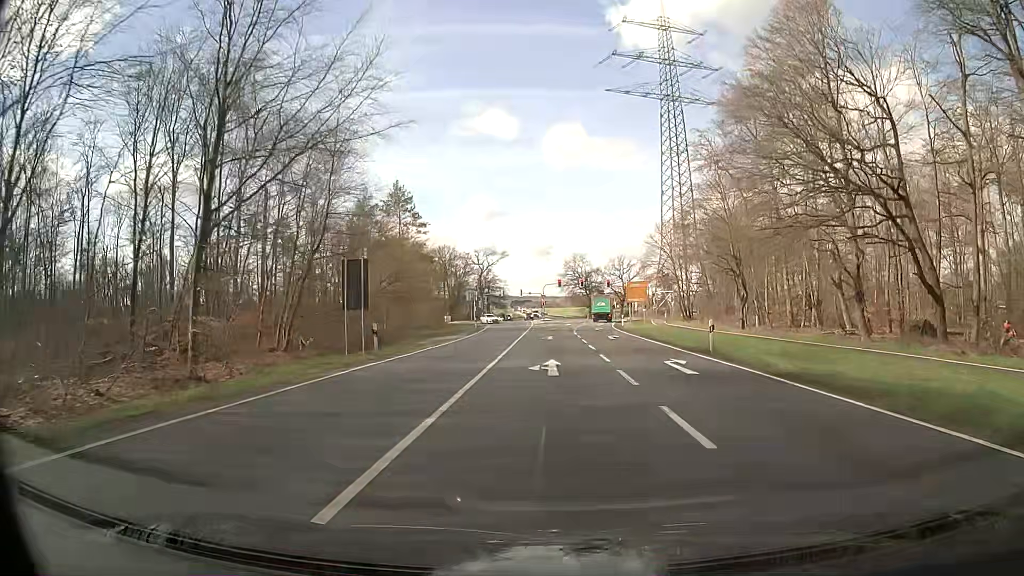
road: secondary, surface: asphalt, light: Day
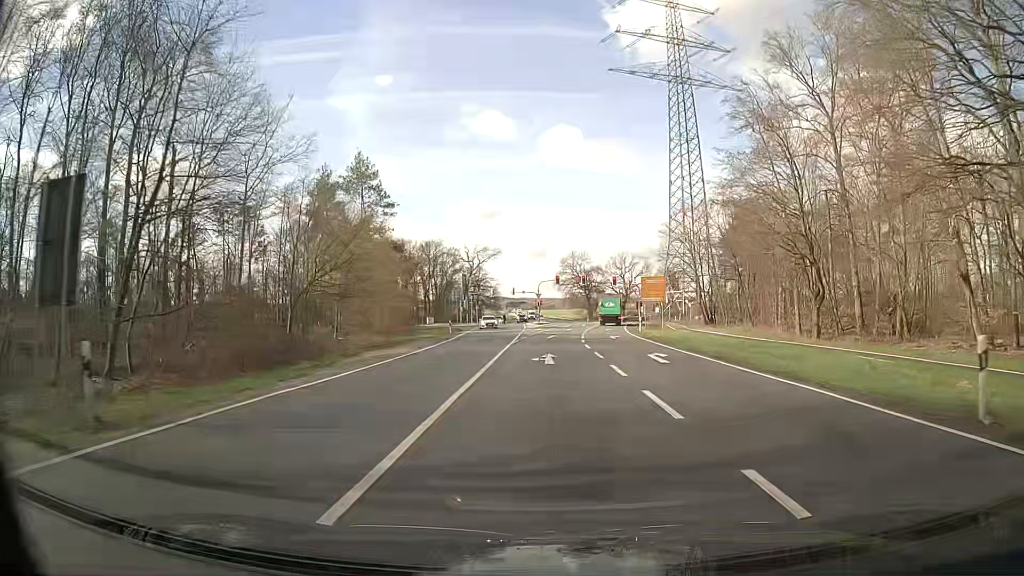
(+0.3, +15.8) m; +1°
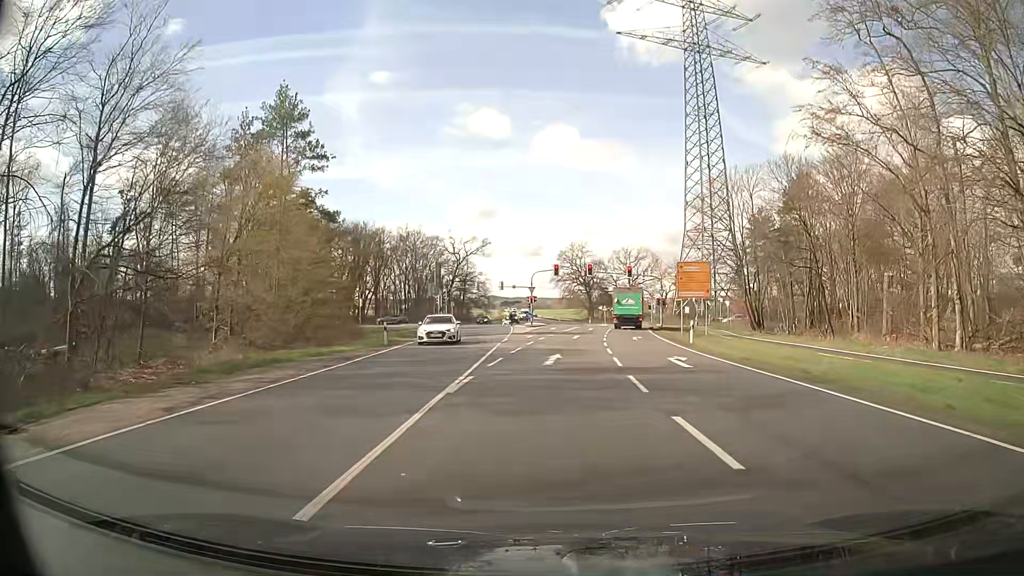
(0.0, +20.6) m; +1°
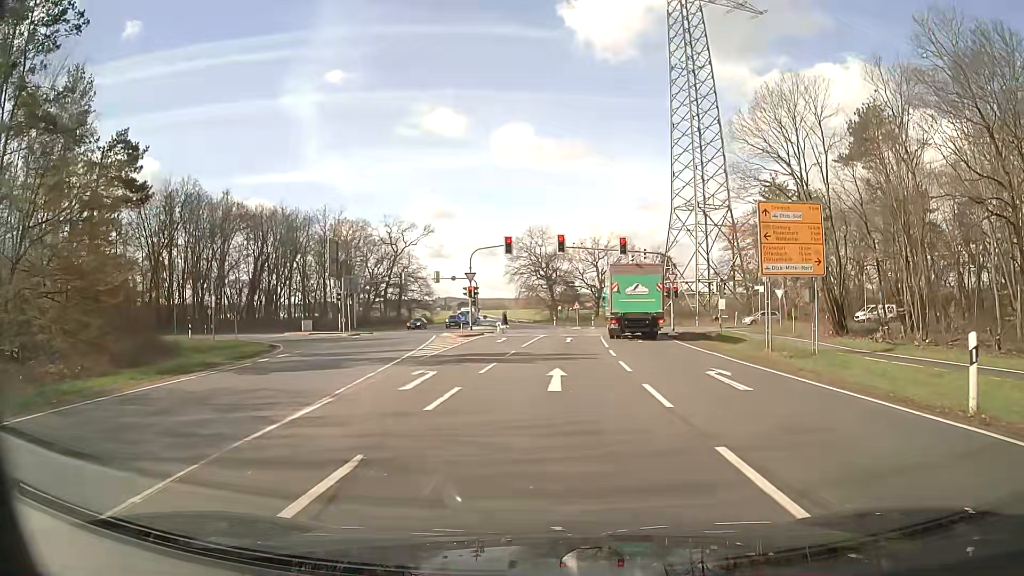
(+0.5, +25.9) m; +3°
